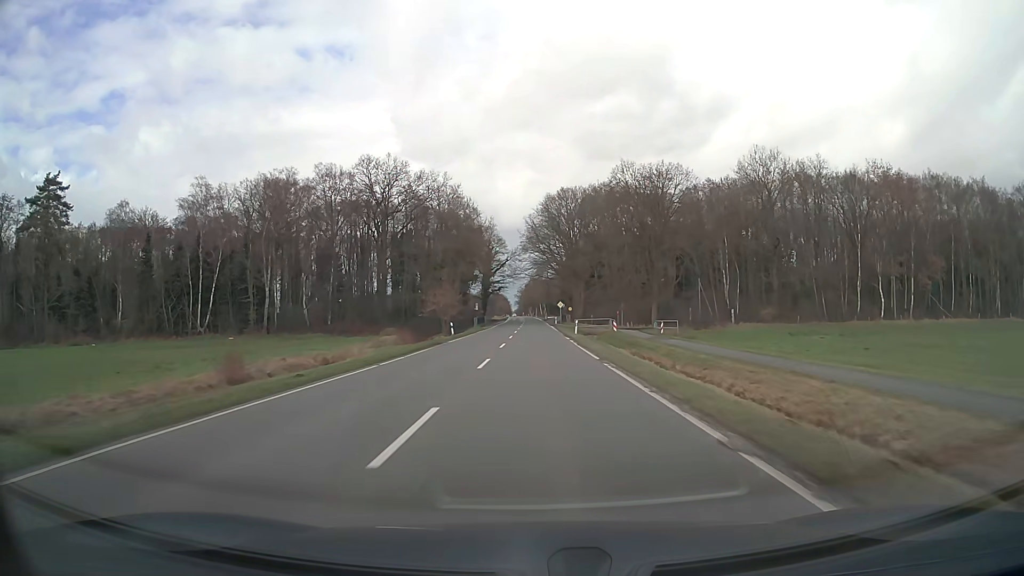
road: secondary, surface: asphalt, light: Day
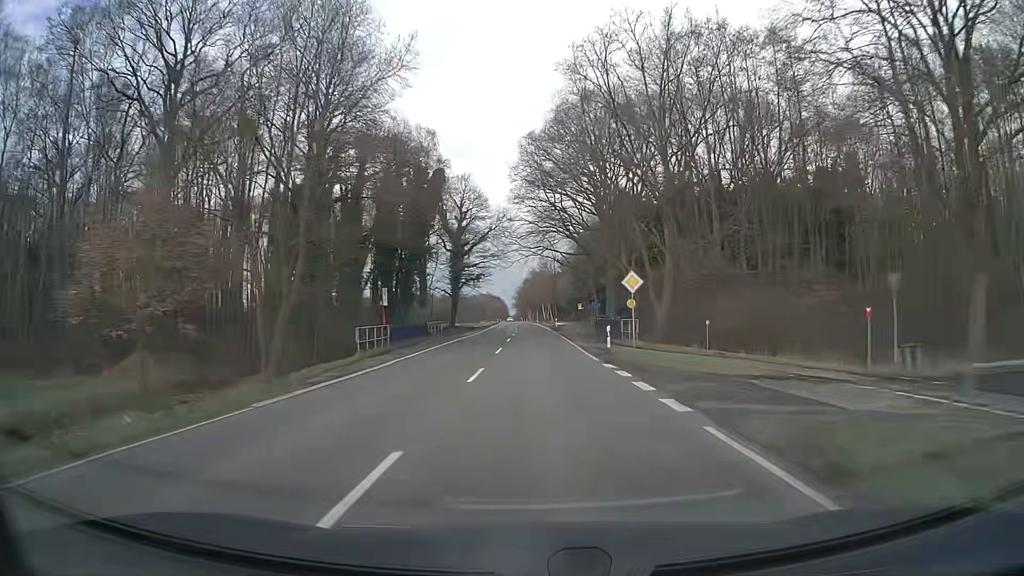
(+0.1, +63.1) m; 0°
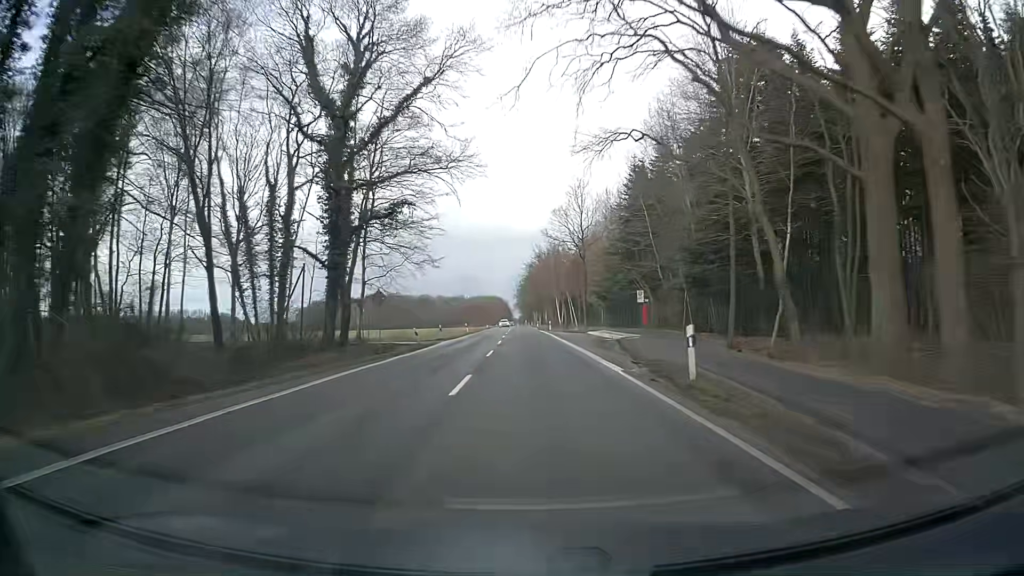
(-0.2, +63.1) m; -1°
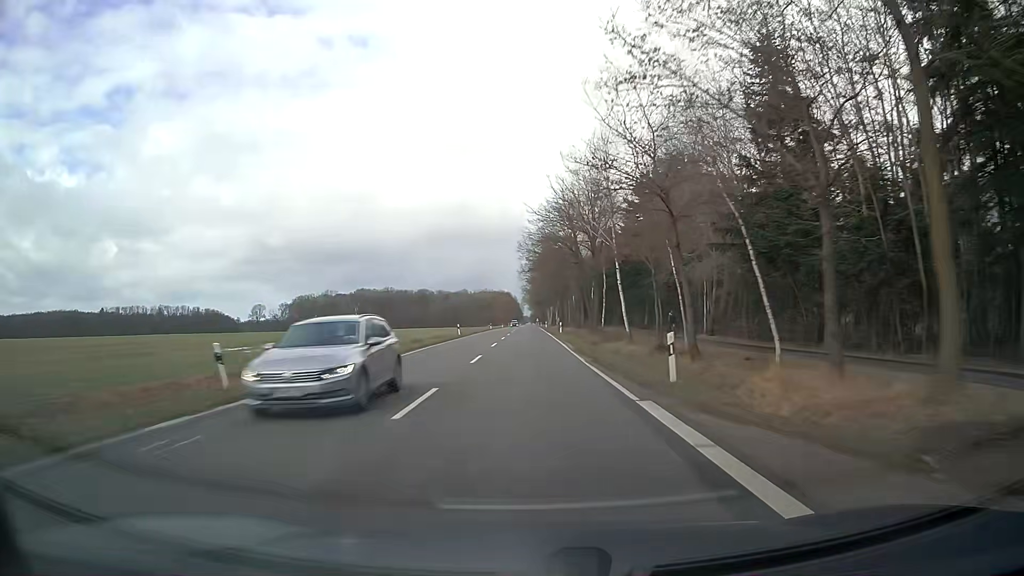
(-0.5, +63.1) m; -1°
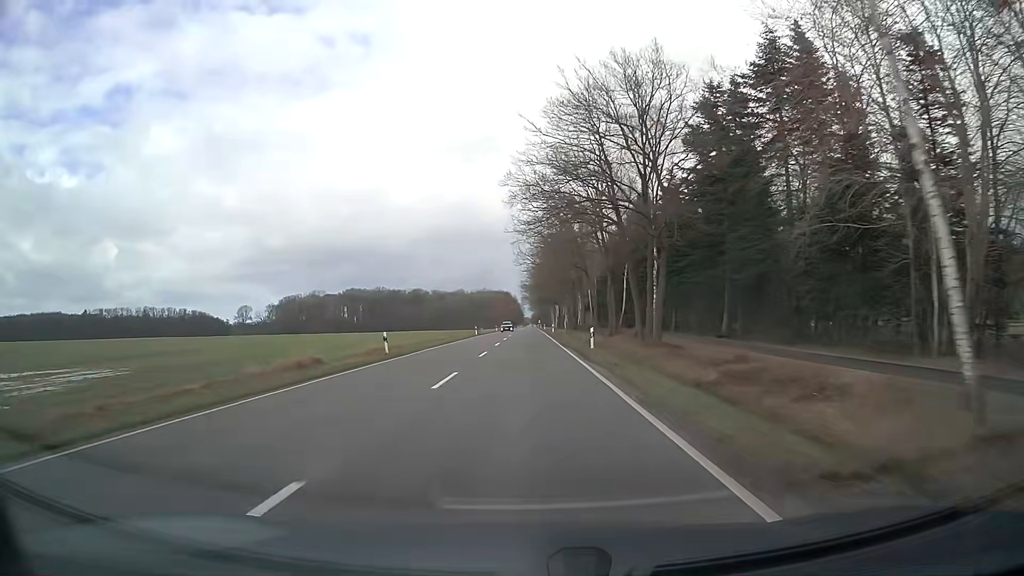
(+0.1, +31.6) m; 0°
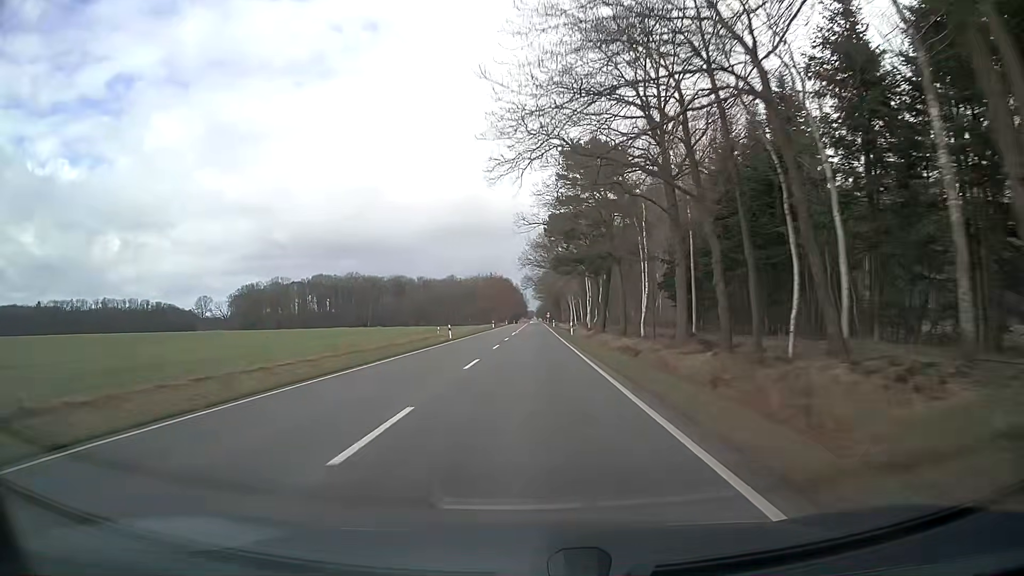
(-0.2, +79.1) m; -1°
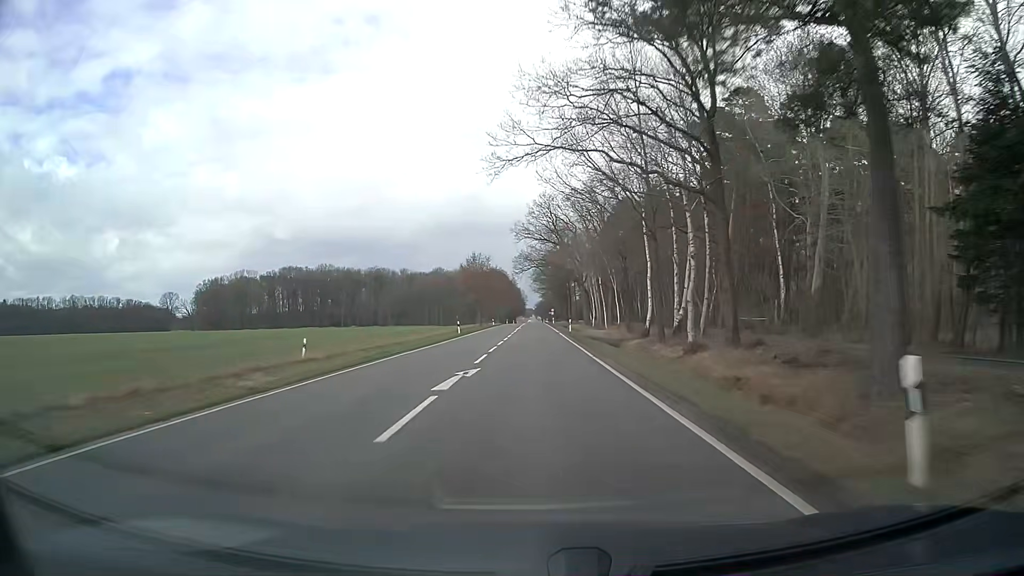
(+0.2, +46.8) m; 0°
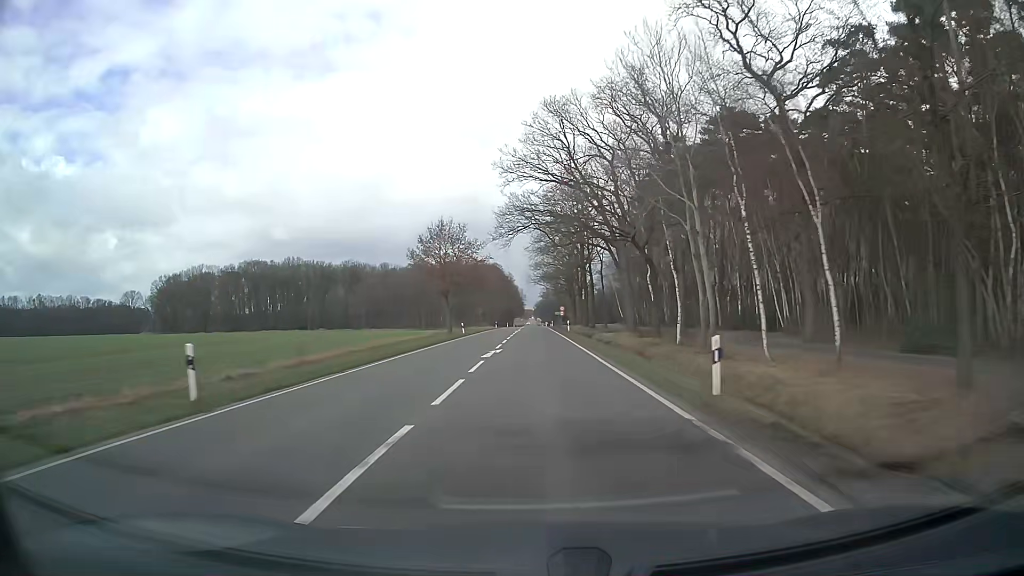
(+0.1, +44.6) m; 0°
(0, +10) (0, +20) (0, +30) (0, +40) (0, +50) (0, +60) (0, +70) (0, +80) (0, +90) (0, +100) m
